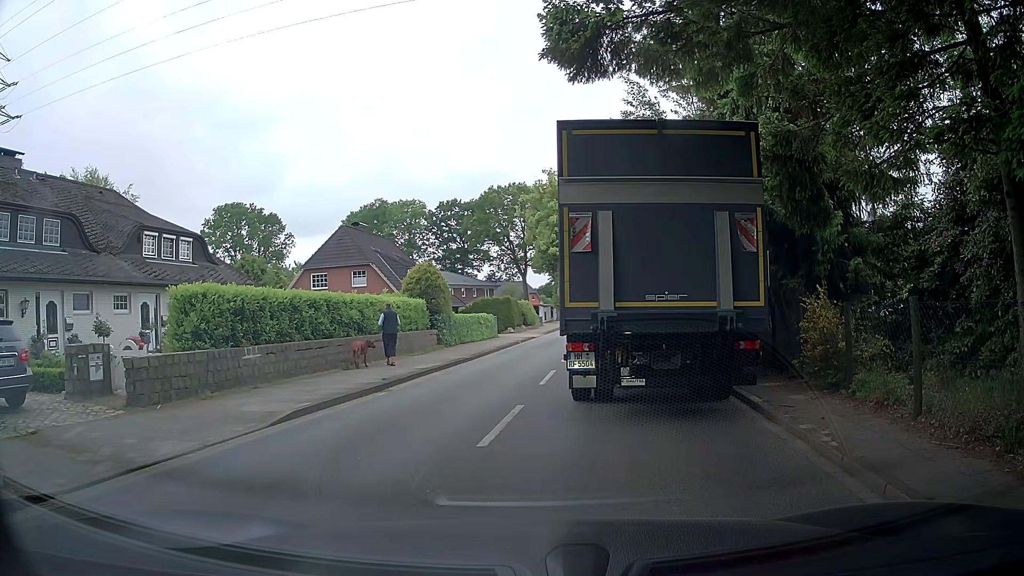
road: tertiary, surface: asphalt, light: Day
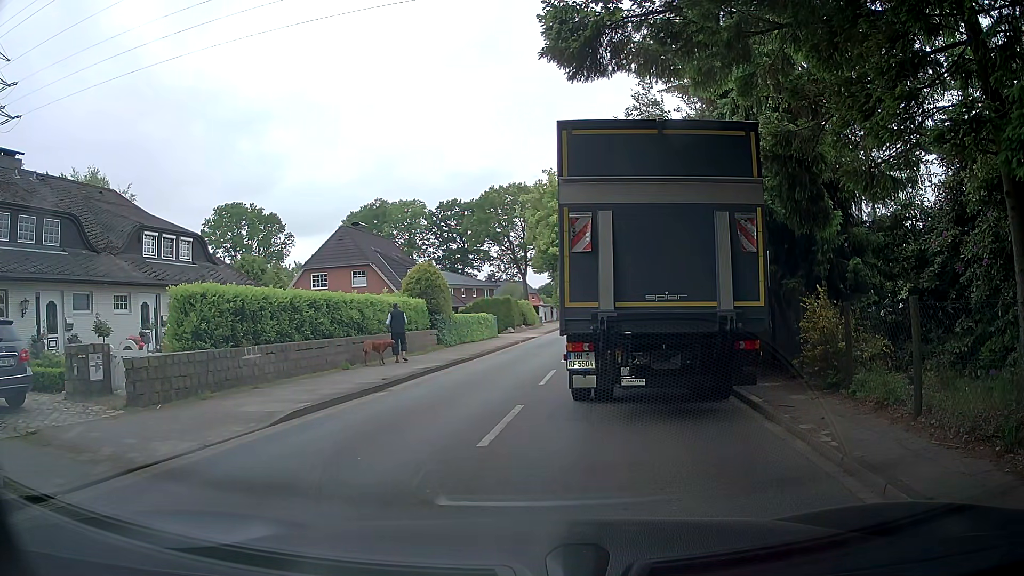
(0.0, 0.0) m; 0°
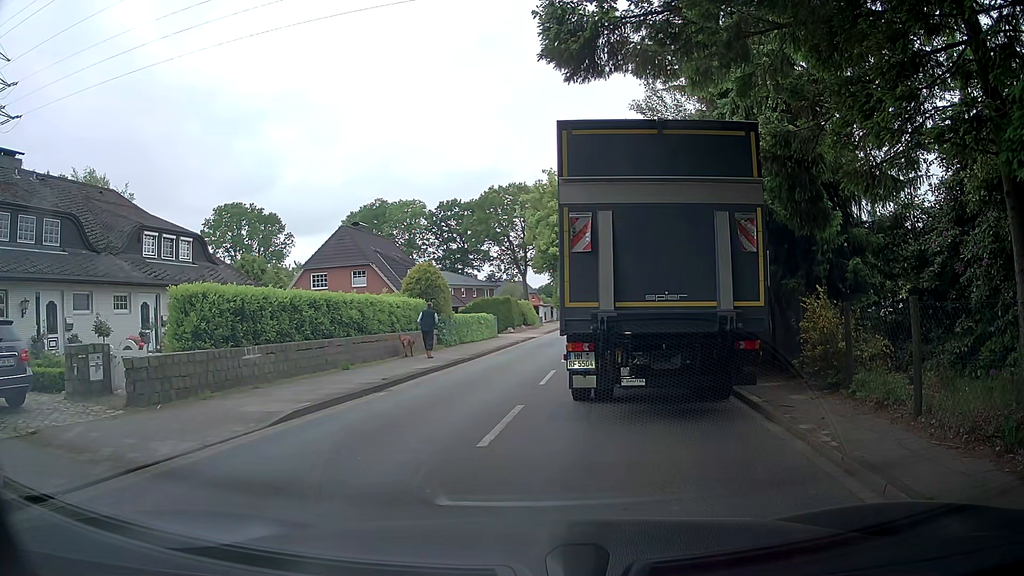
(0.0, 0.0) m; 0°
